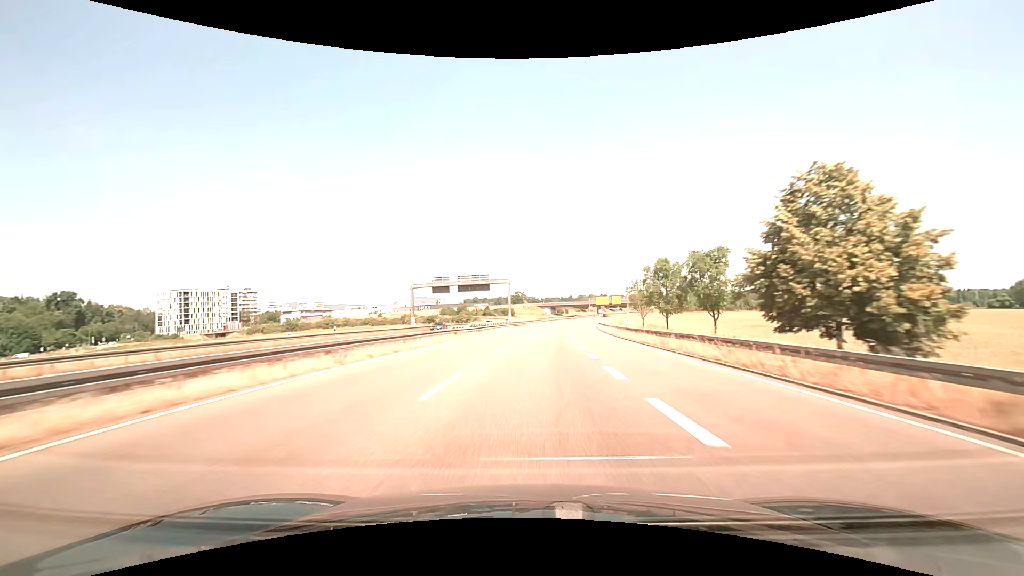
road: trunk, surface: asphalt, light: Day
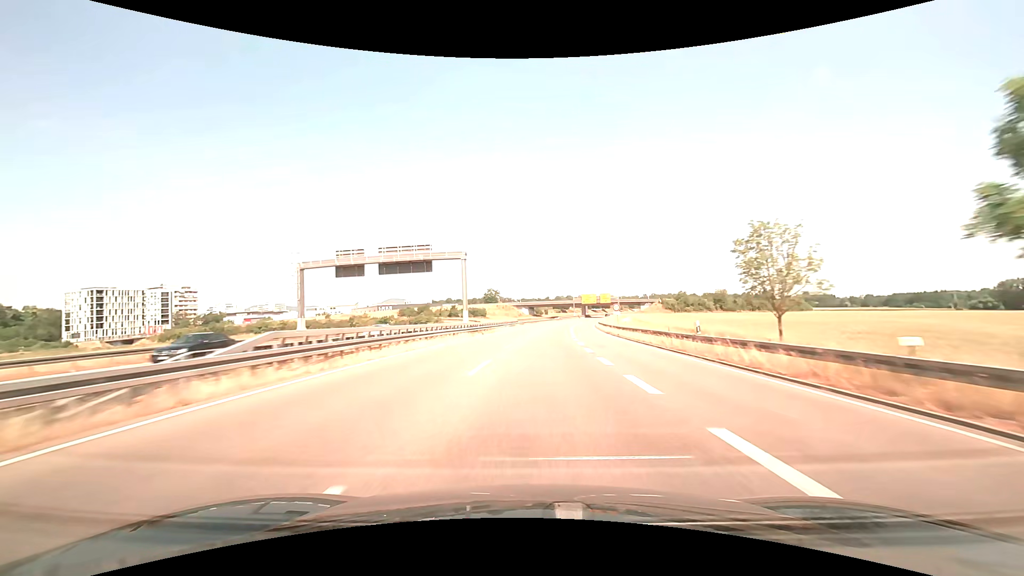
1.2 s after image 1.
(+0.7, +32.4) m; +3°
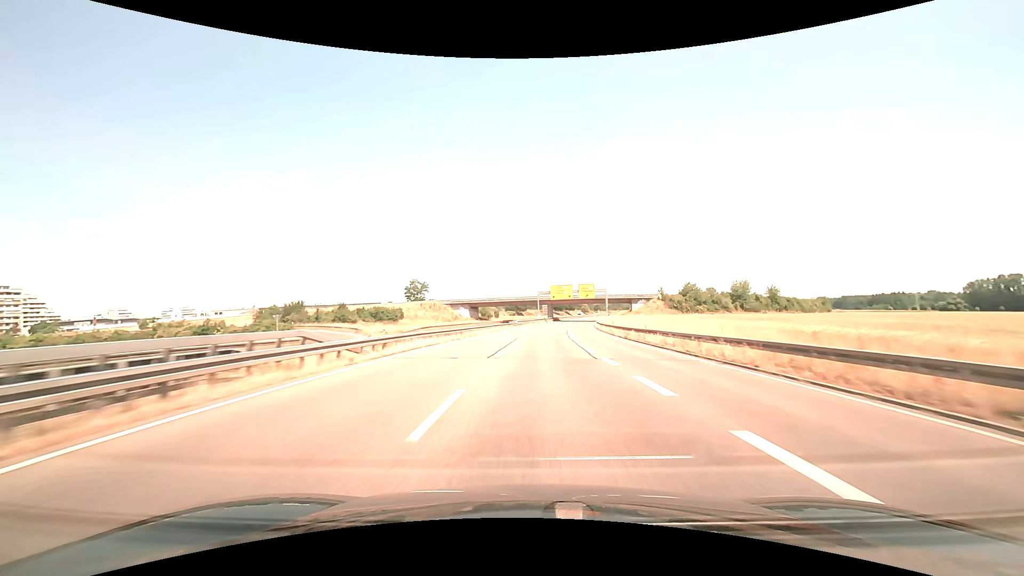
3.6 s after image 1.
(+3.1, +66.9) m; +5°
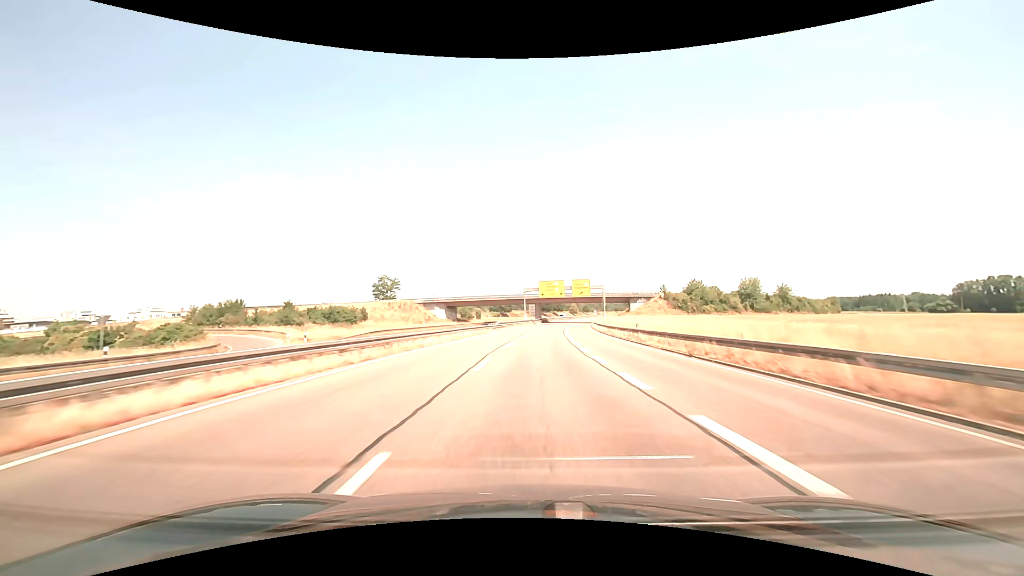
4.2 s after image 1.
(+0.2, +17.2) m; +2°
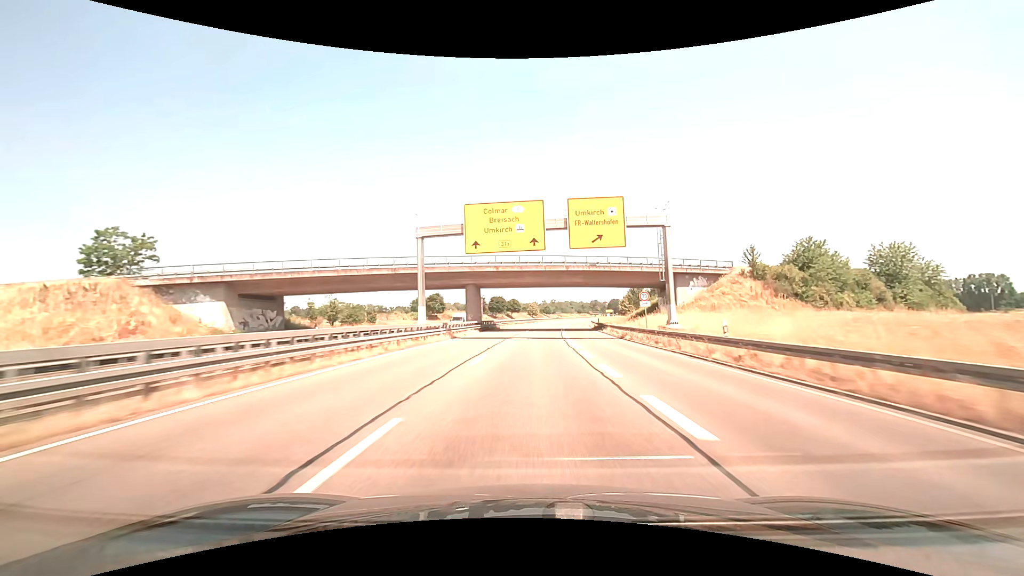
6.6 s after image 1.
(+3.4, +70.5) m; +5°
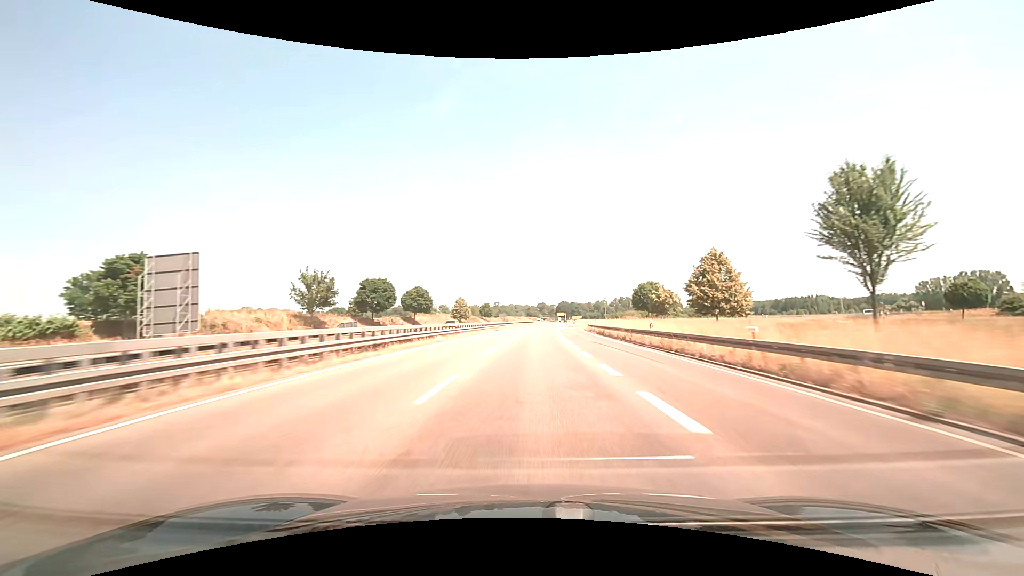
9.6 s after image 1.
(+5.1, +90.4) m; +6°
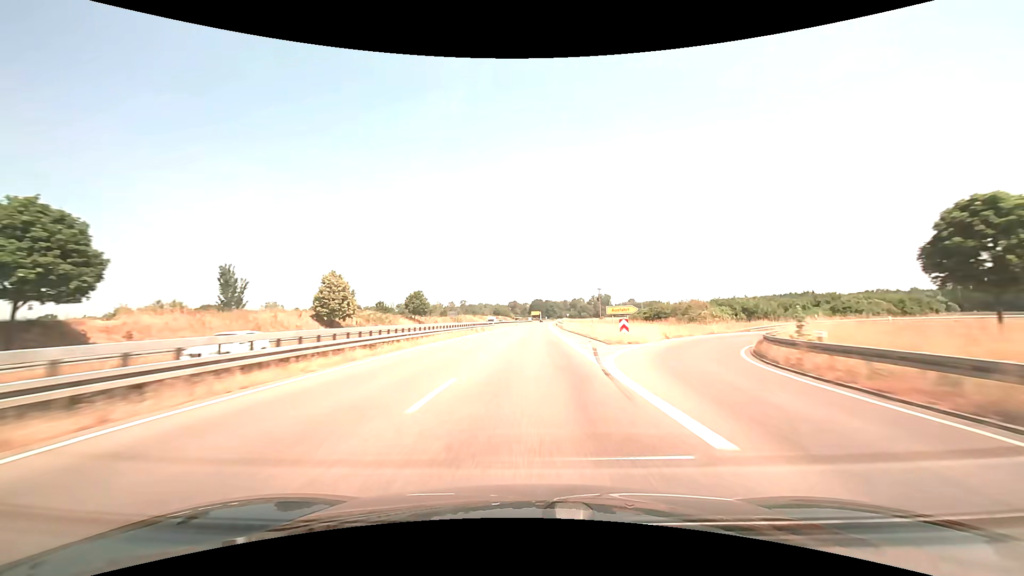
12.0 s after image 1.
(+2.5, +72.9) m; +3°
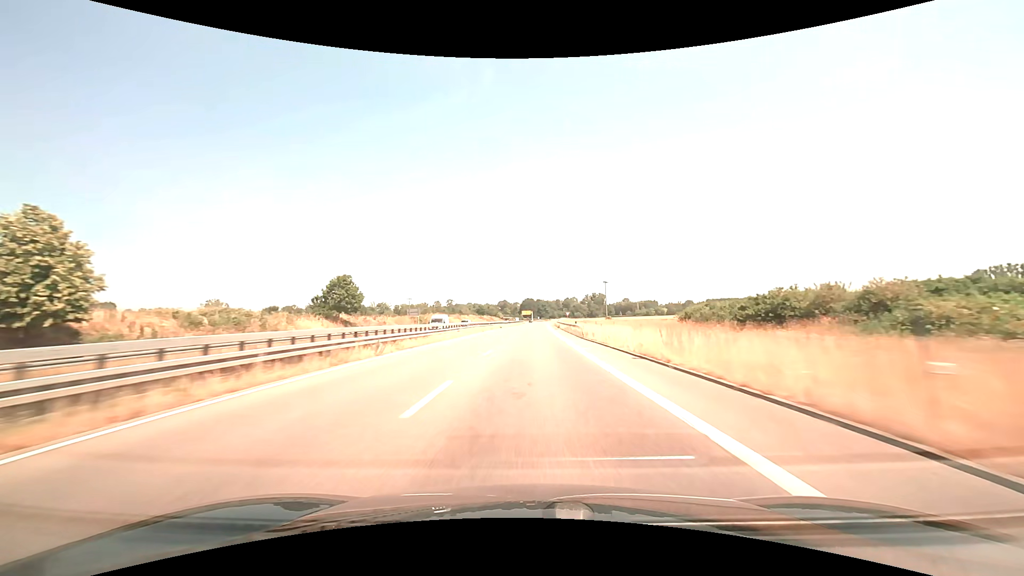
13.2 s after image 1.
(+0.4, +36.6) m; +1°
(0, +10) (0, +20) (0, +30) (0, +40) (0, +50) (+1, +60) (+1, +70) (+1, +80) (+1, +90) (+2, +100) m
